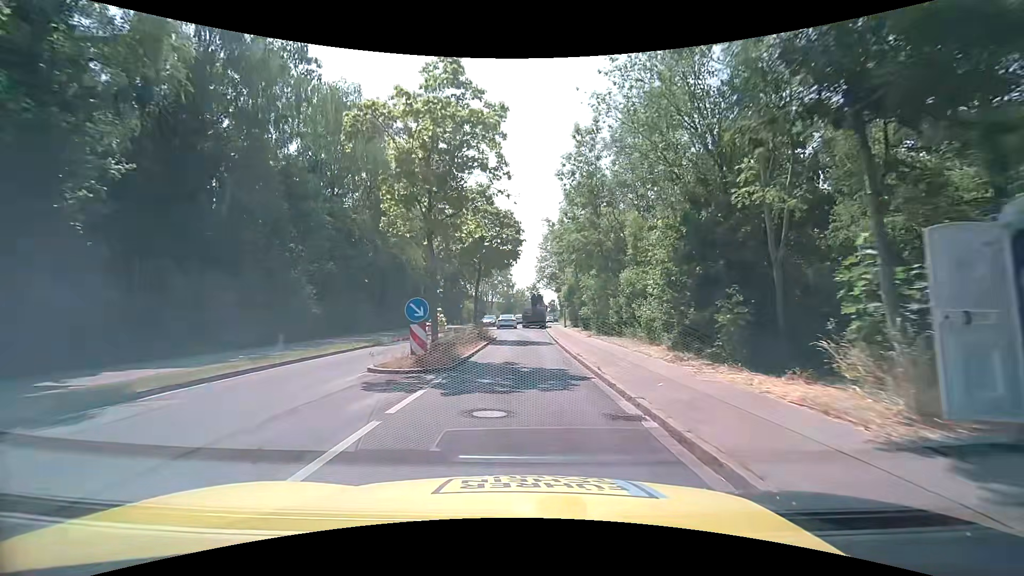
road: tertiary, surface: asphalt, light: Day
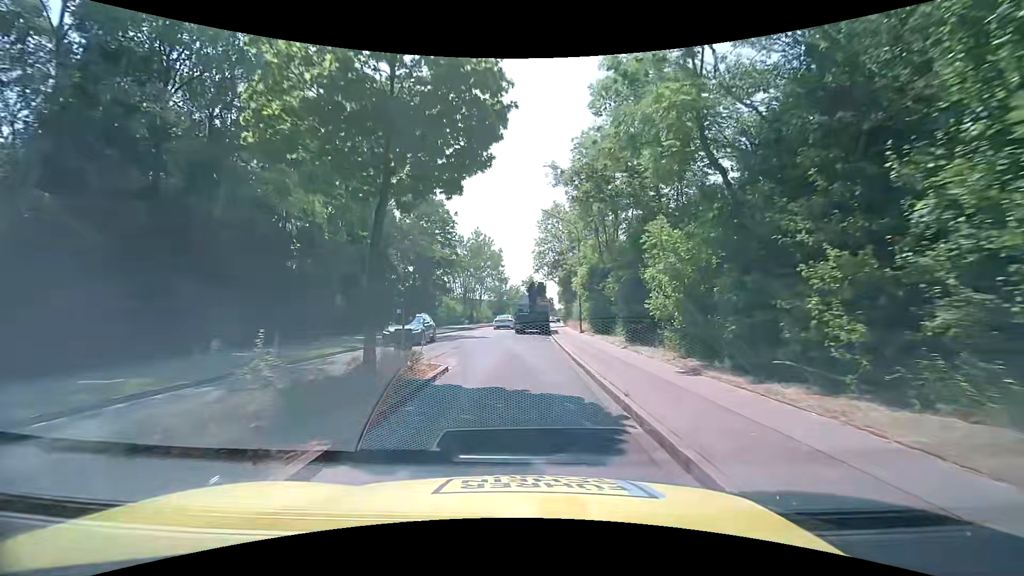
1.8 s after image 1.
(+0.2, +17.8) m; +1°
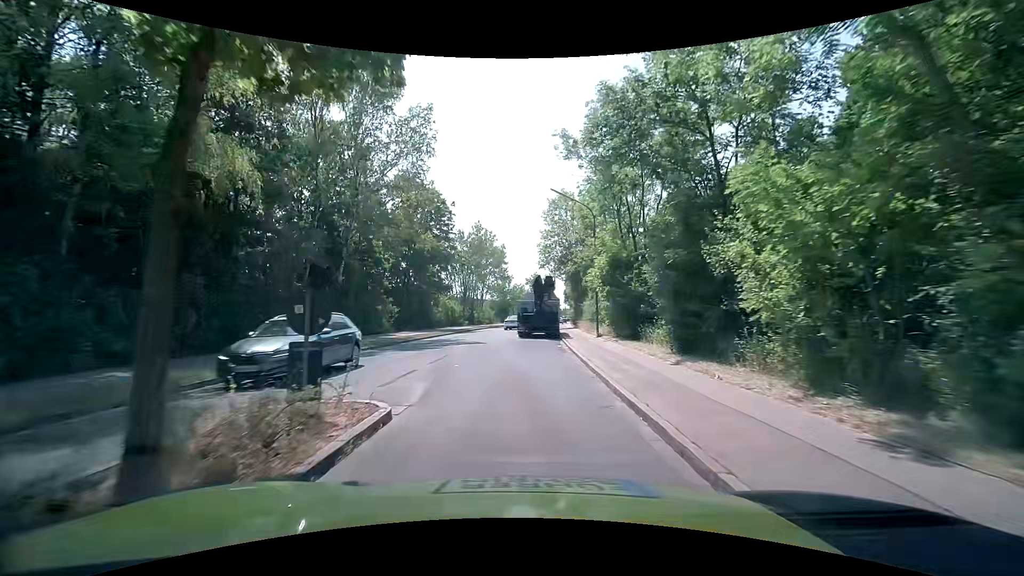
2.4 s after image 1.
(0.0, +5.6) m; -1°
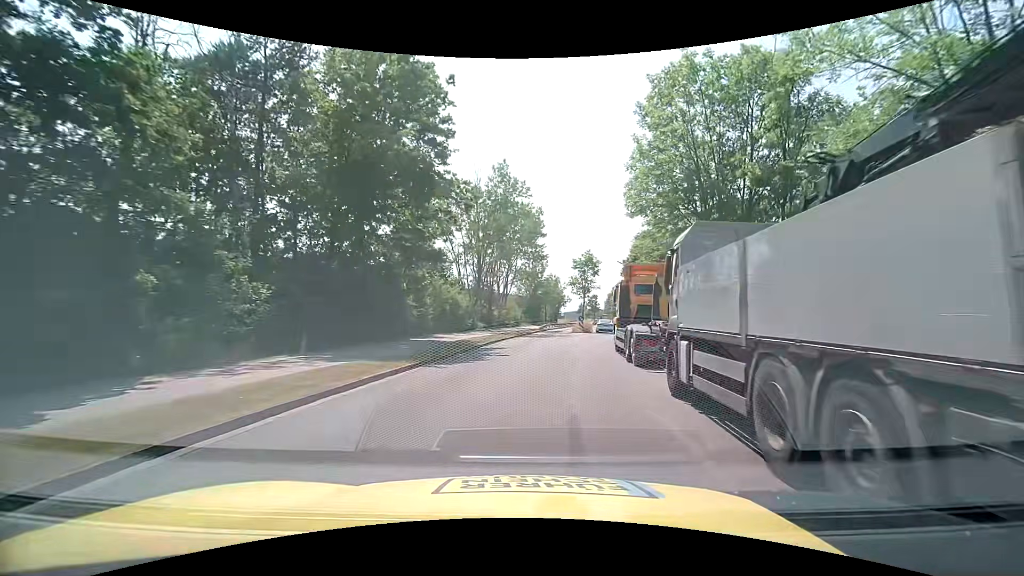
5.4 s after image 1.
(-2.2, +28.1) m; -3°
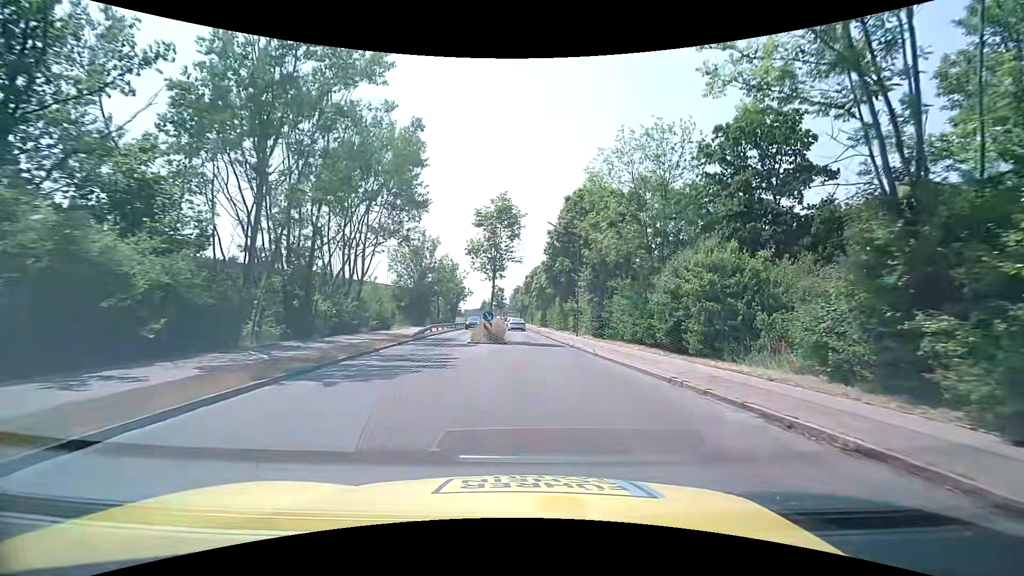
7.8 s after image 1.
(+2.3, +24.4) m; +11°
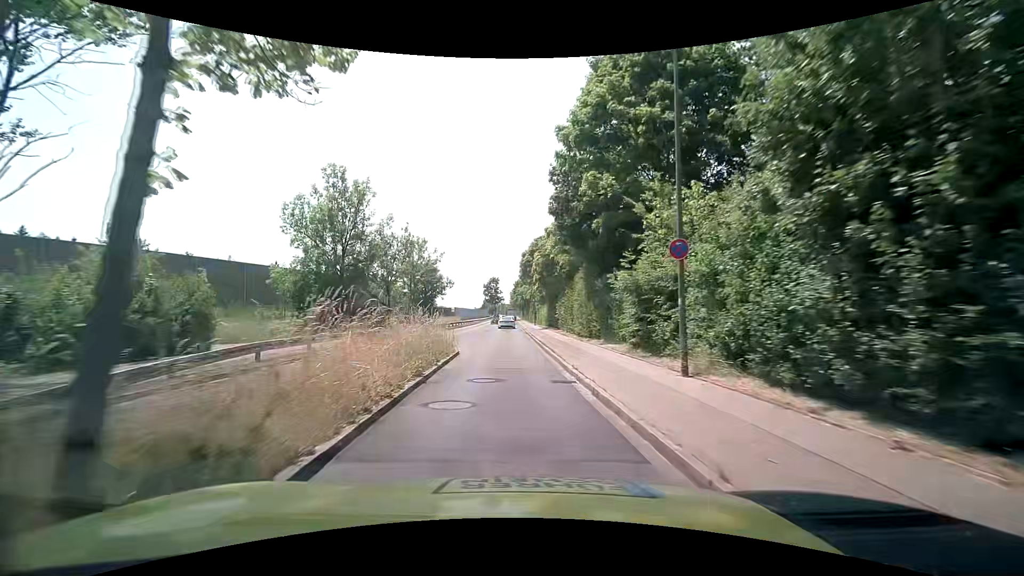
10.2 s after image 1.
(+1.0, +26.1) m; 0°
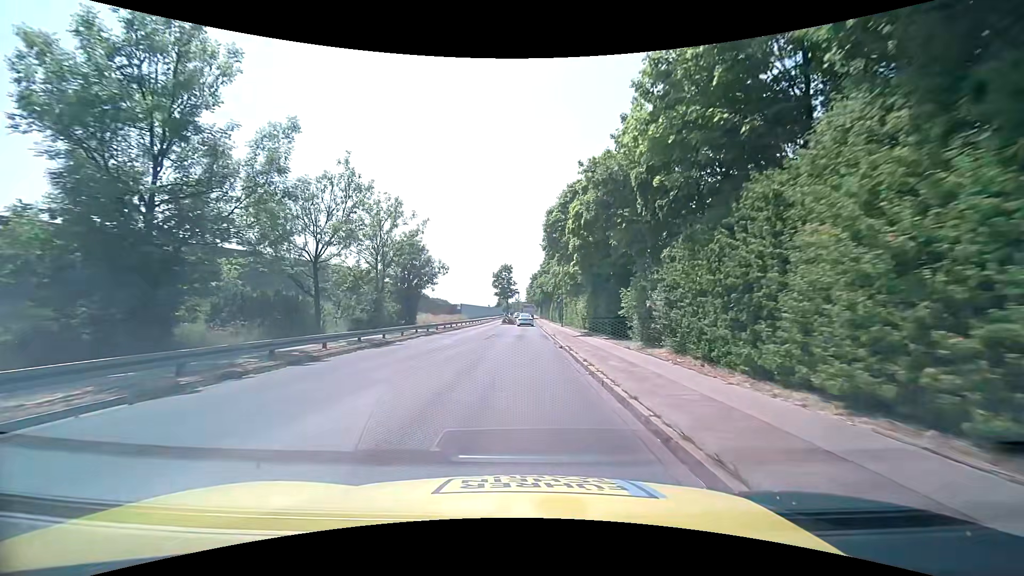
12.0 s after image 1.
(-0.7, +20.7) m; -2°
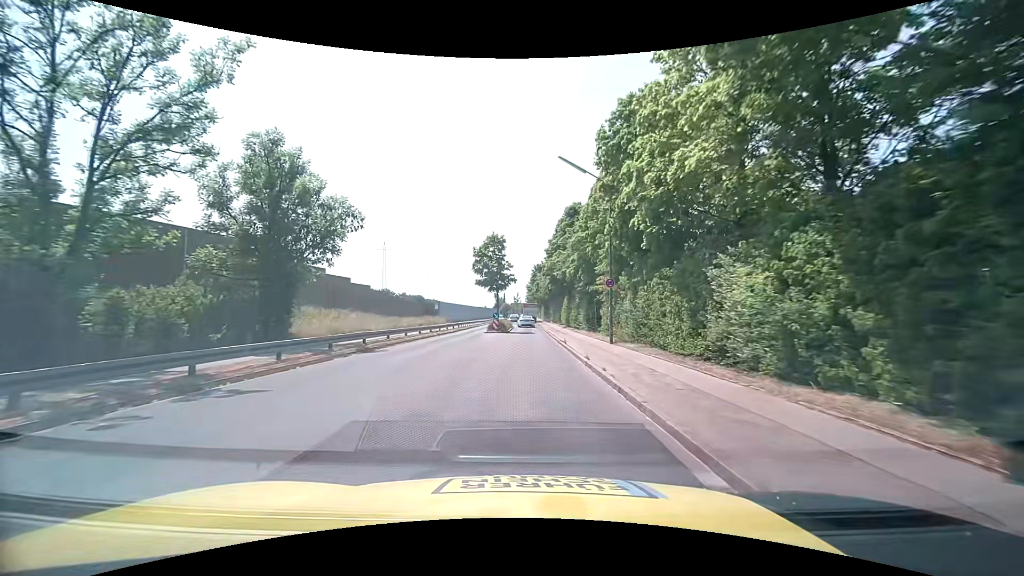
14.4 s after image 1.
(-0.2, +27.9) m; -1°
(0, +10) (0, +20) (0, +30) (0, +40) (+1, +50) (+1, +60) (+1, +70) (0, +80) (-1, +90) (-1, +100) m
